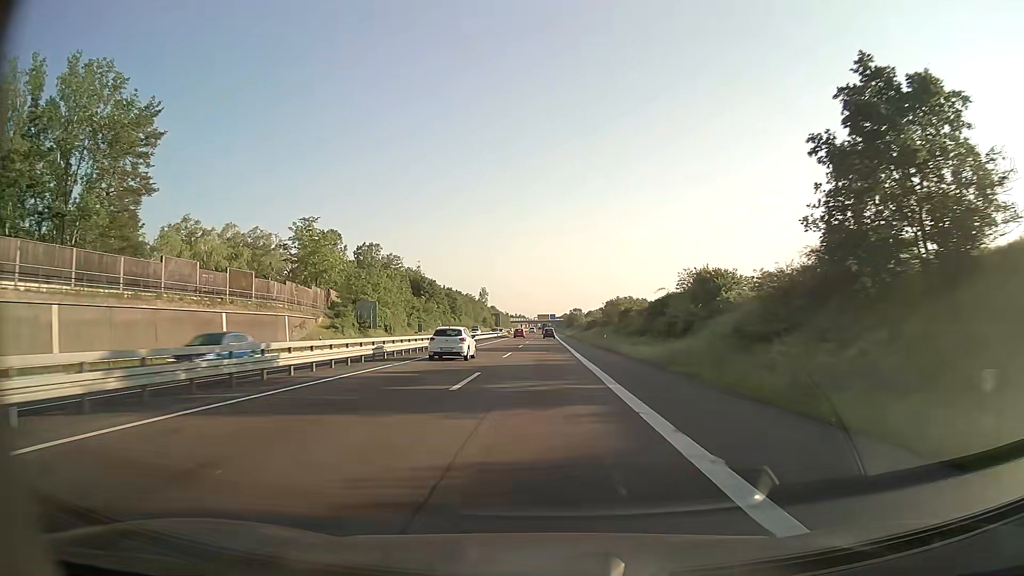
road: trunk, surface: asphalt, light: Day
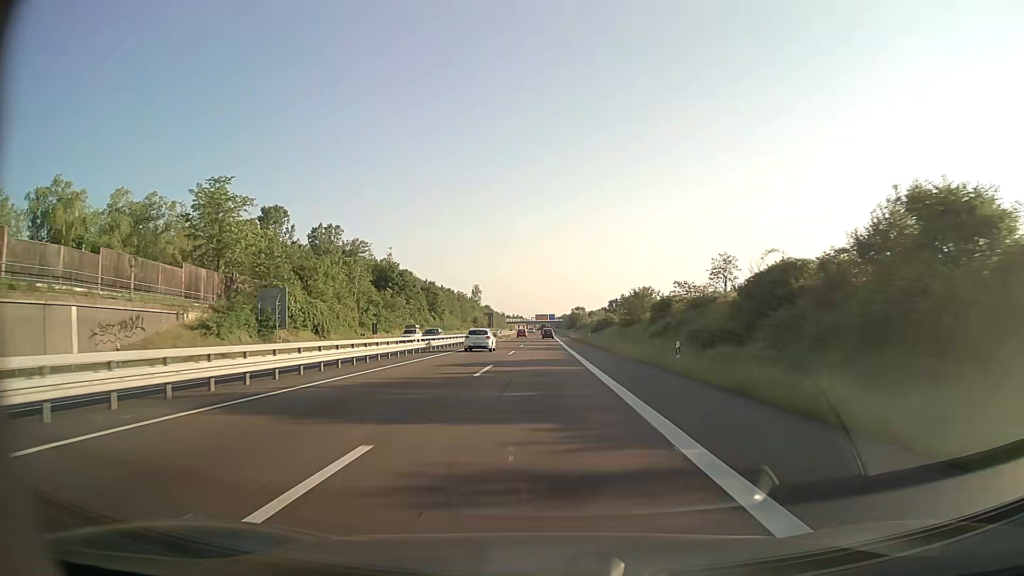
(0.0, +31.3) m; 0°
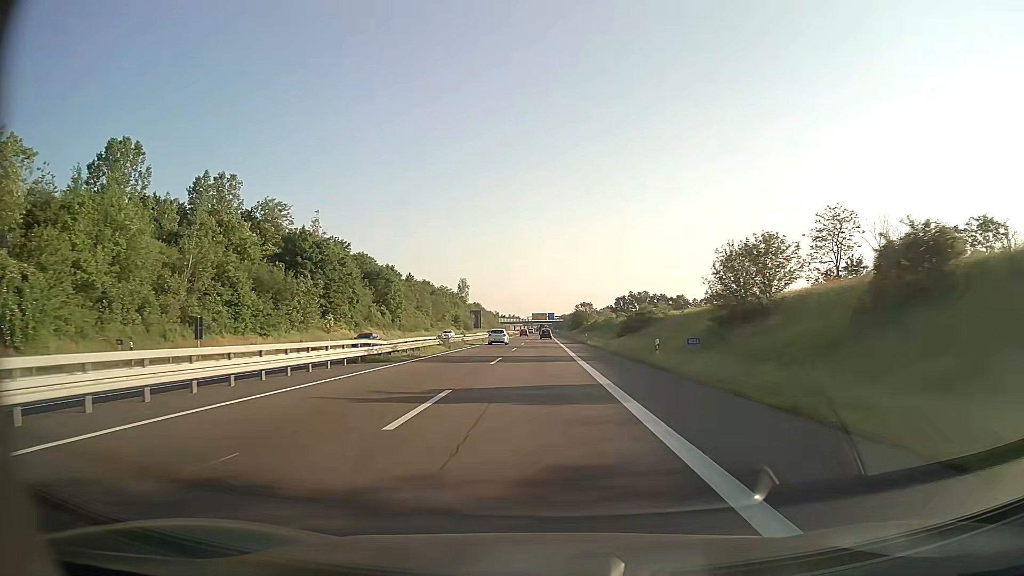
(+0.1, +46.9) m; 0°
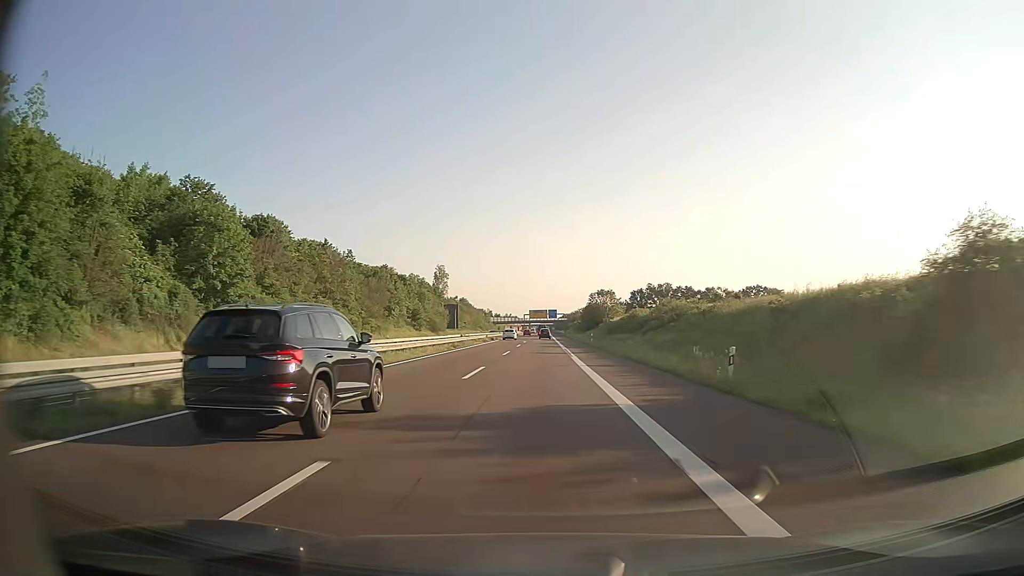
(0.0, +62.5) m; 0°
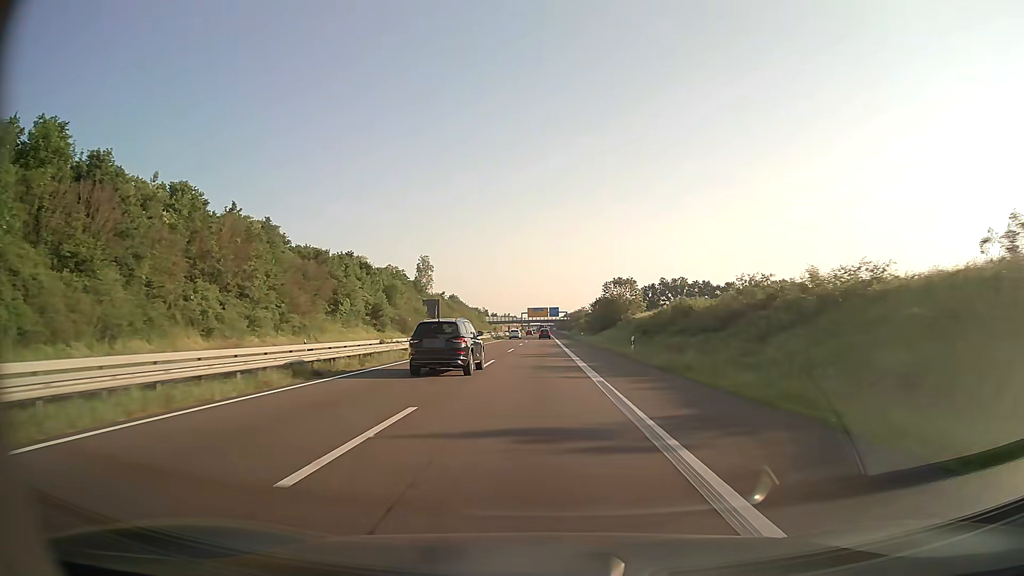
(0.0, +31.2) m; 0°
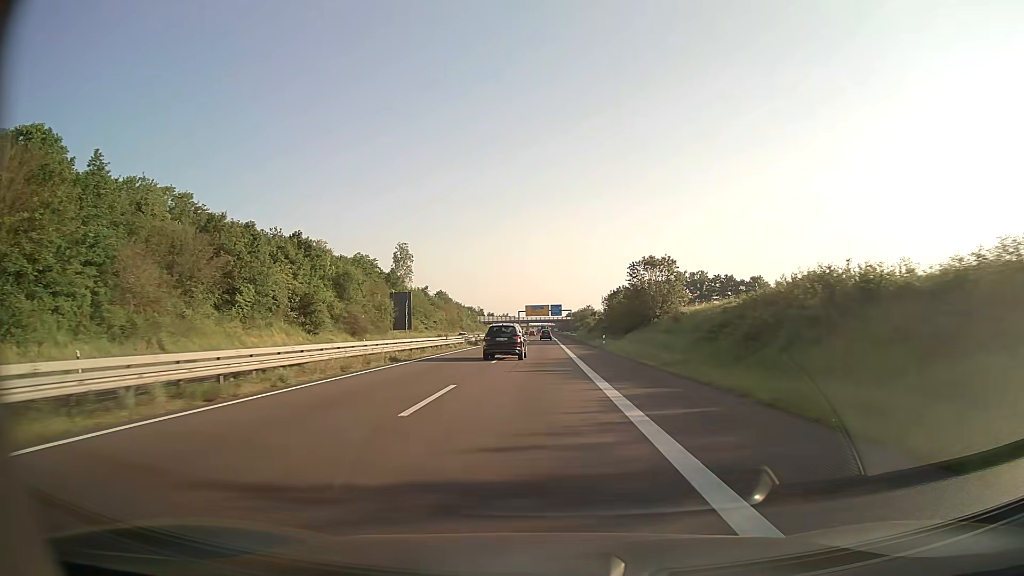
(0.0, +31.2) m; 0°
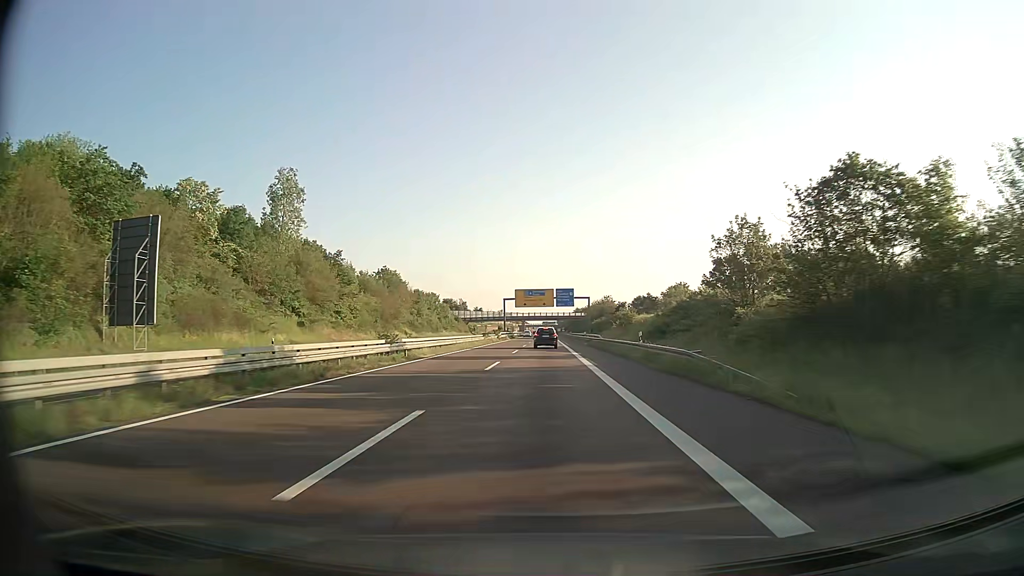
(-0.1, +77.7) m; 0°
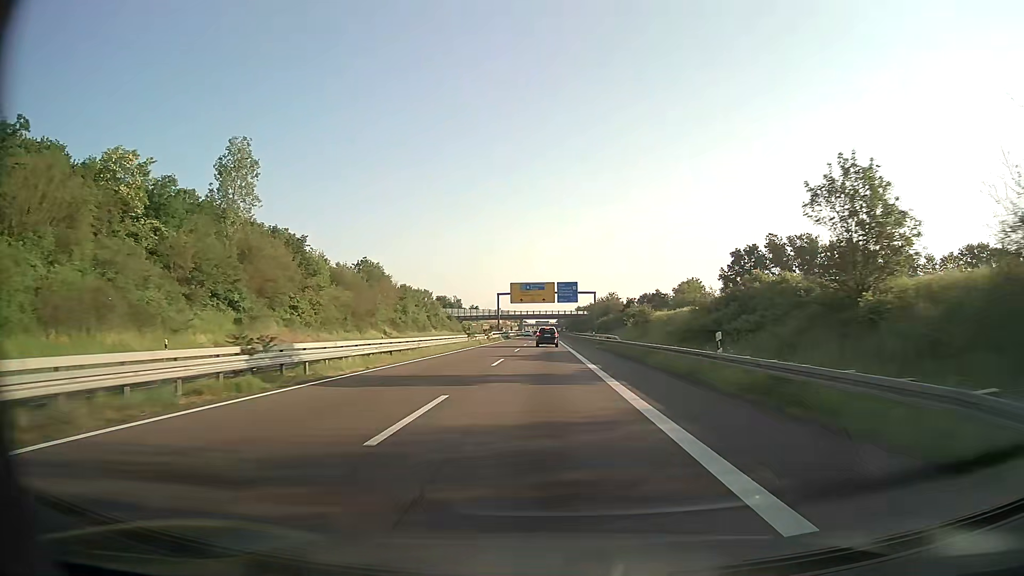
(0.0, +15.5) m; 0°
(0, +10) (0, +20) (0, +30) (0, +40) (0, +50) (0, +60) (0, +70) (0, +80) (0, +90) (0, +100) m
